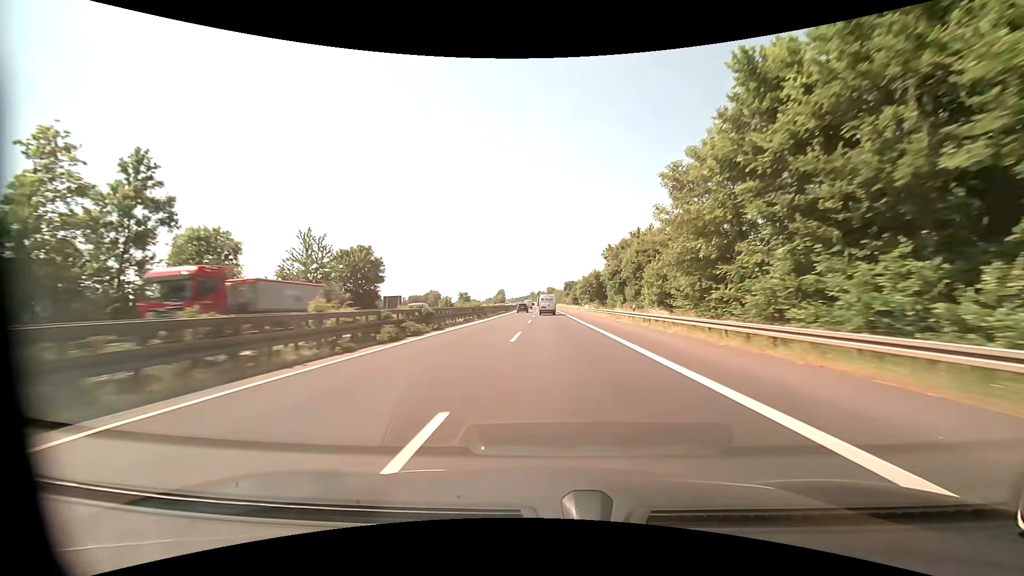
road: motorway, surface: asphalt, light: Day
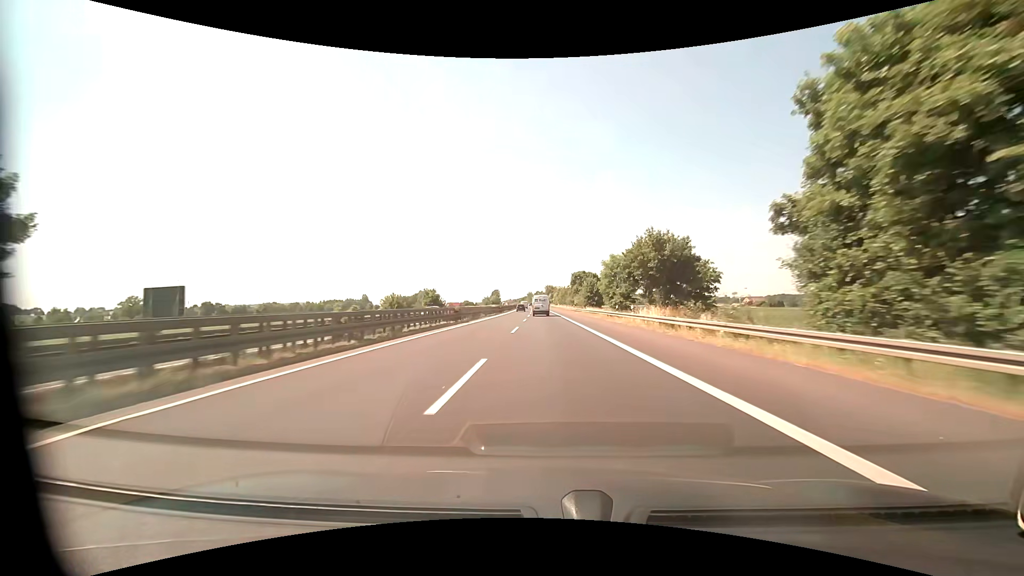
(+0.2, +47.8) m; 0°
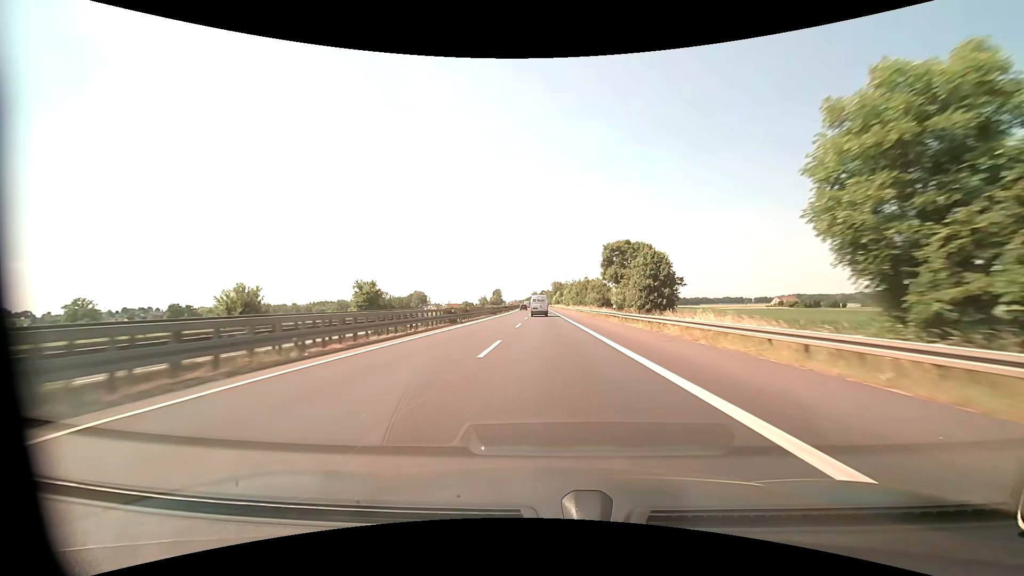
(-0.1, +47.1) m; -1°
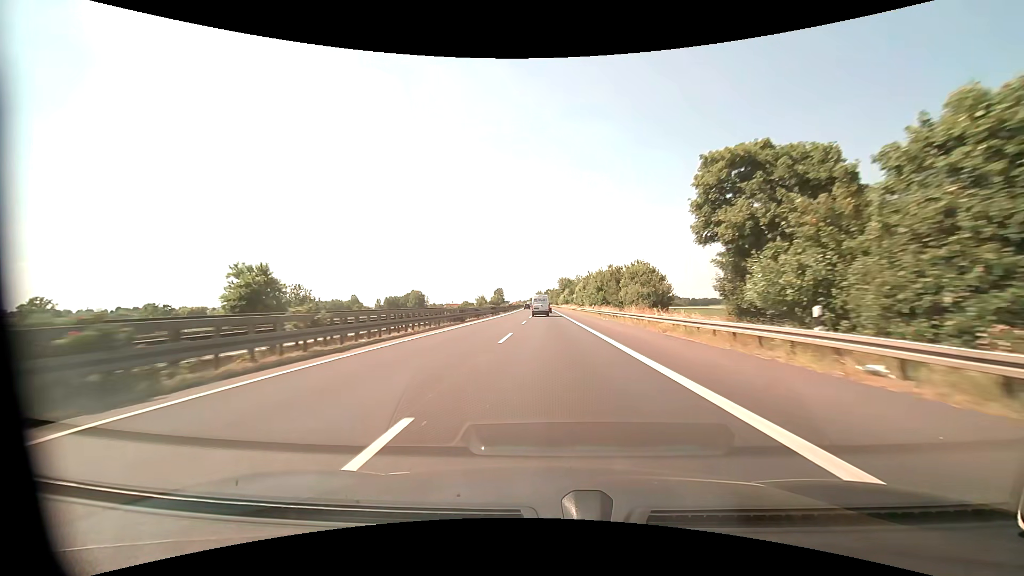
(-0.2, +31.0) m; -1°
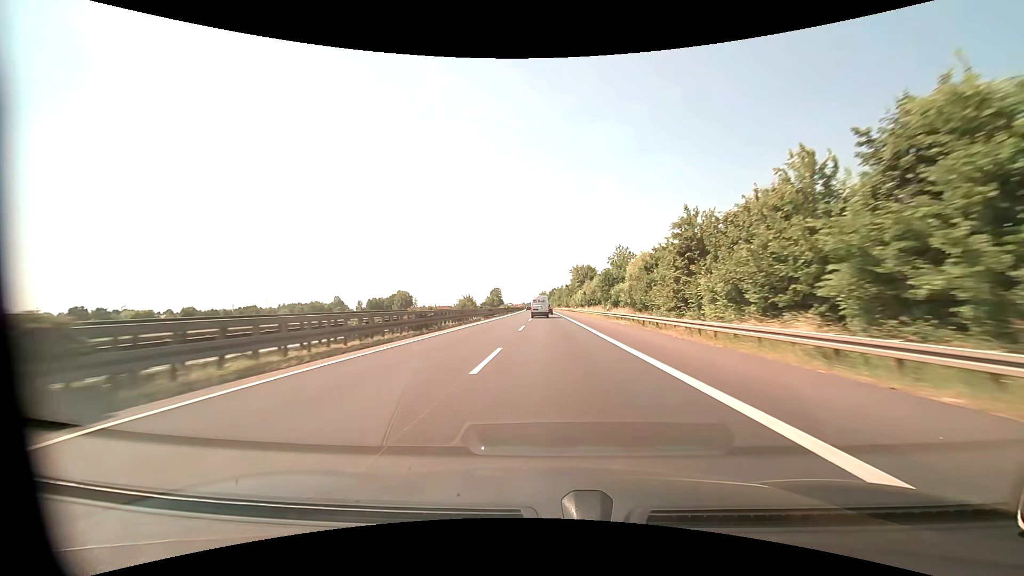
(-0.3, +61.8) m; 0°
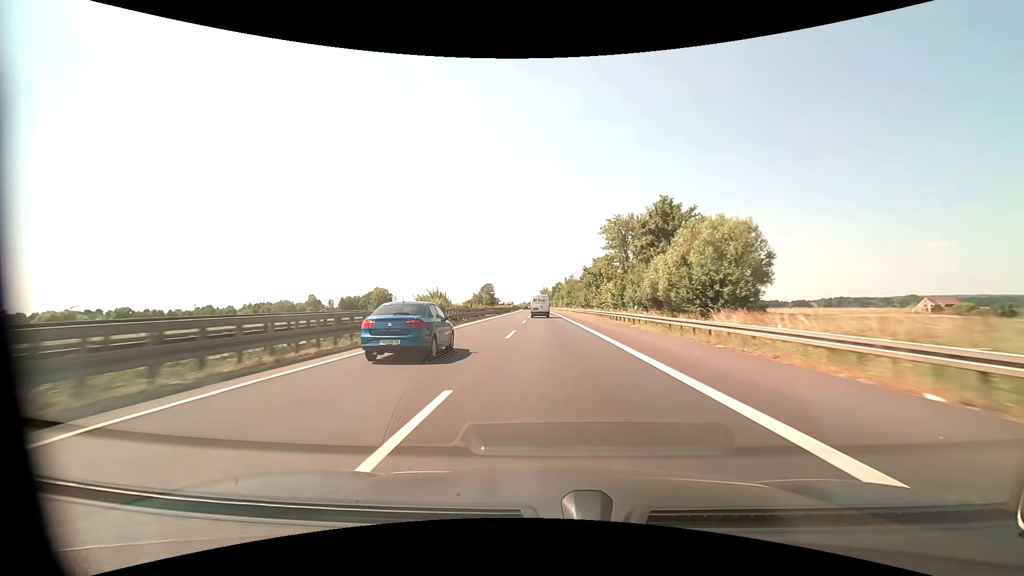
(-0.2, +62.1) m; 0°
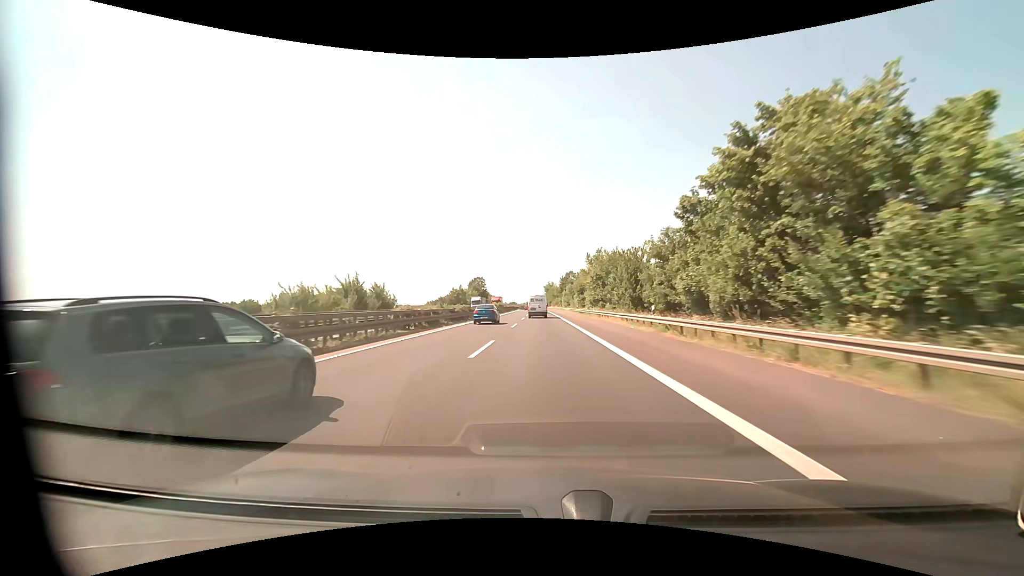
(-0.1, +61.5) m; -1°
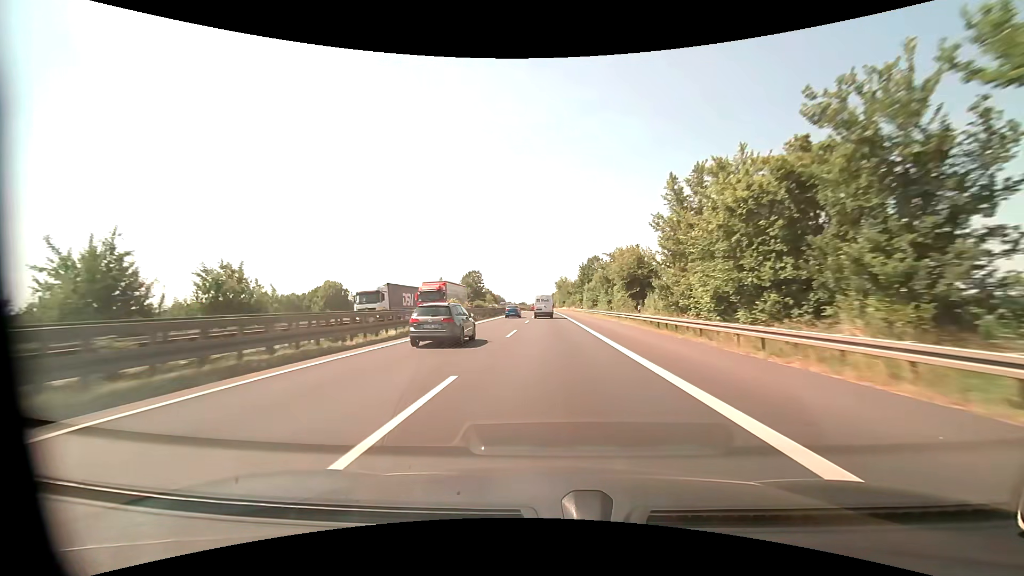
(-0.4, +45.4) m; -1°
(0, +10) (0, +20) (0, +30) (0, +40) (0, +50) (0, +60) (-1, +70) (-1, +80) (-1, +90) (-1, +100) m
